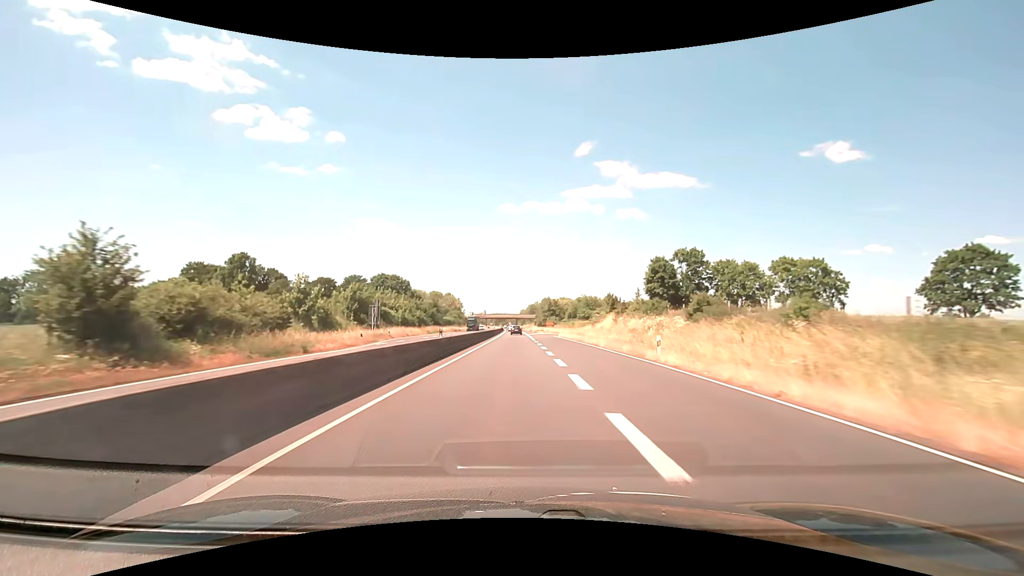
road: trunk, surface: asphalt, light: Day
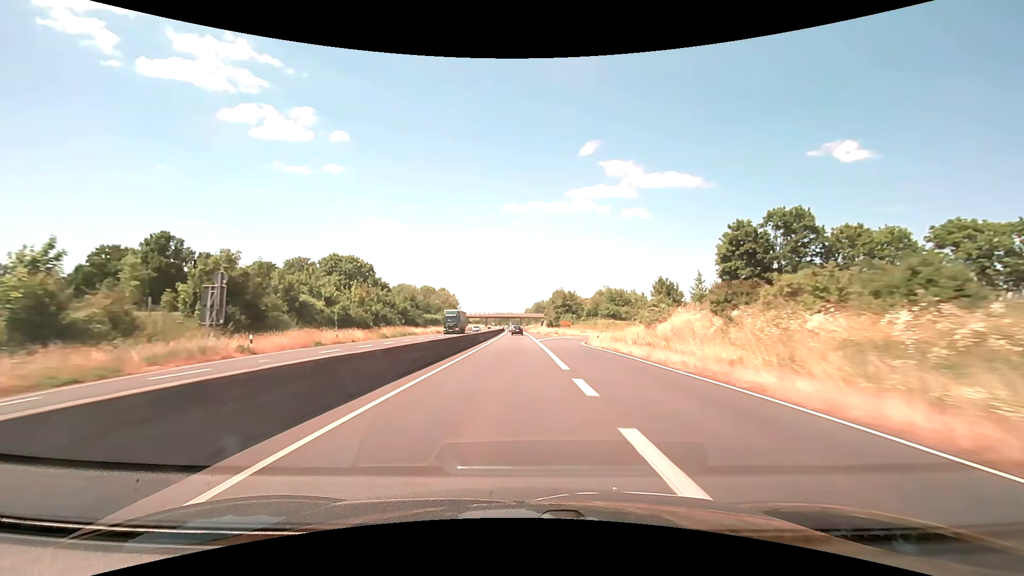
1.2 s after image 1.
(-0.2, +30.9) m; -1°
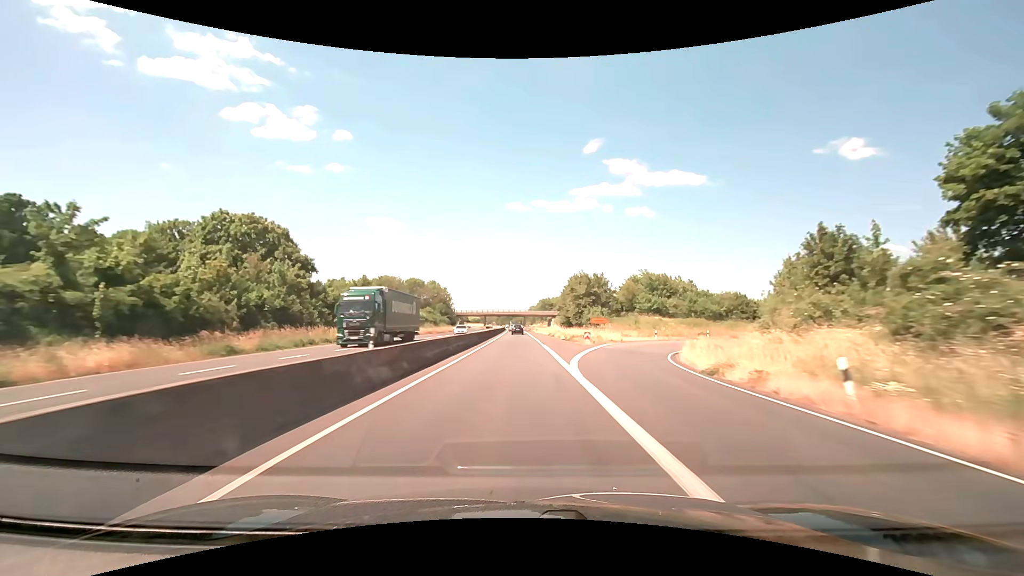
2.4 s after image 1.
(-0.1, +31.0) m; 0°
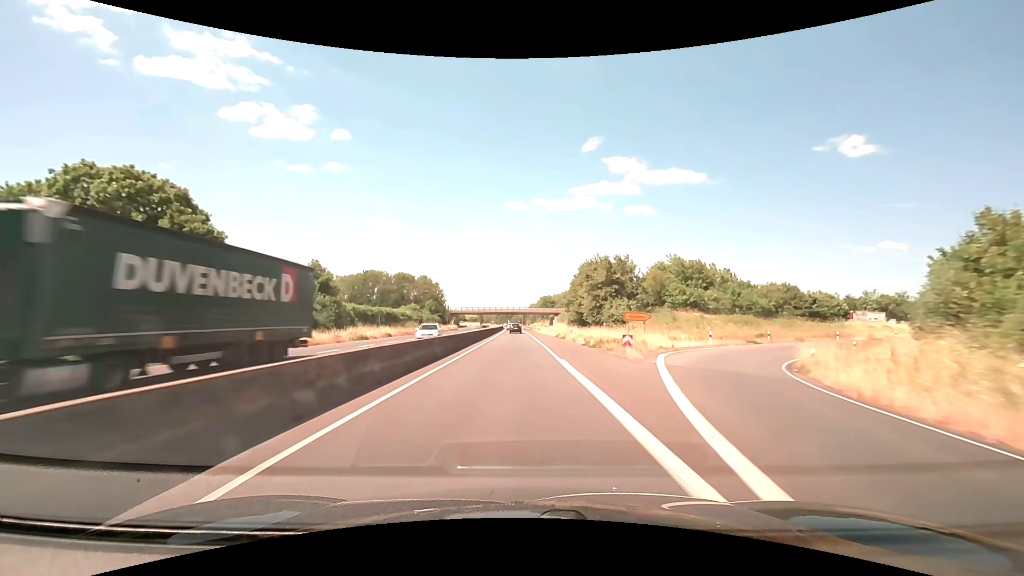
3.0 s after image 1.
(0.0, +15.5) m; 0°
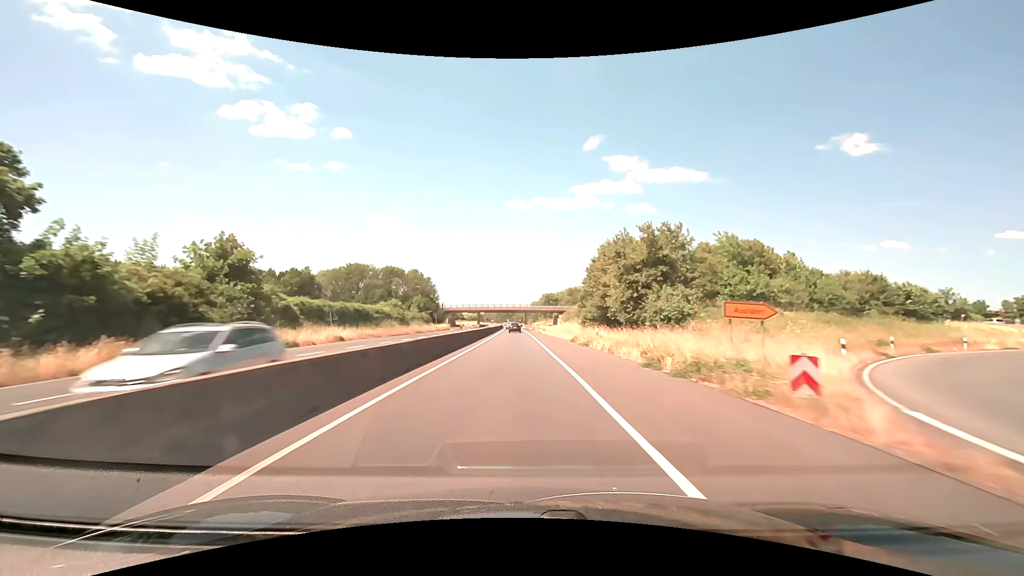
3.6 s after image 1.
(0.0, +15.4) m; 0°
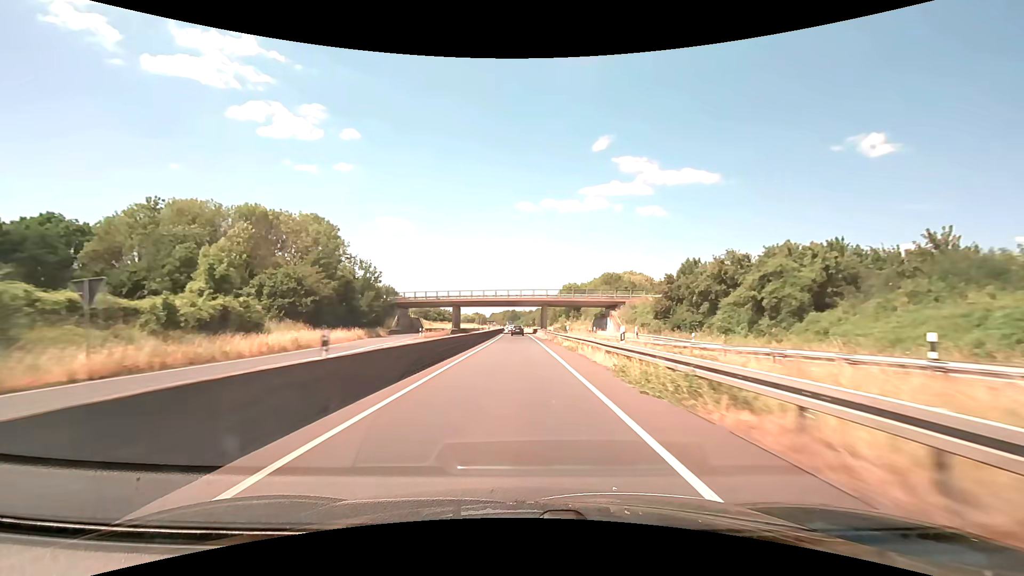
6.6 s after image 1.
(-0.8, +76.1) m; -1°
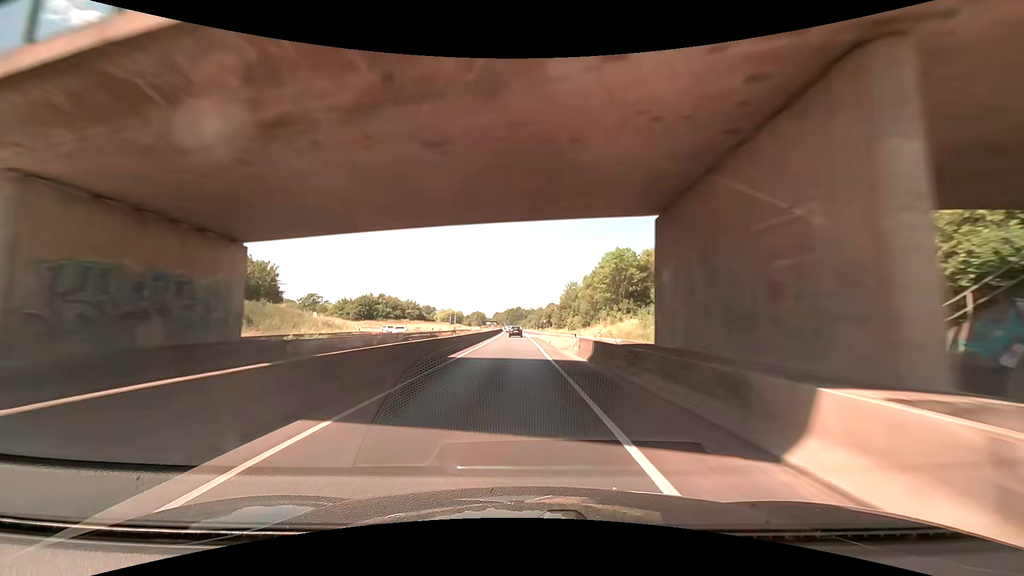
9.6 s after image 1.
(-0.4, +77.0) m; -1°
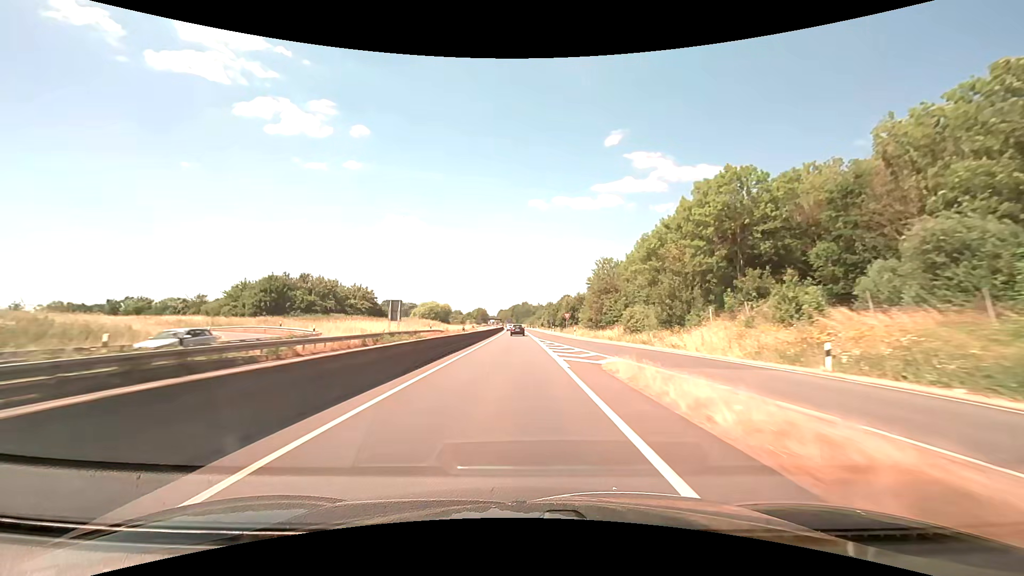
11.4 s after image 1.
(-0.5, +46.5) m; -1°
(0, +10) (0, +20) (0, +30) (0, +40) (0, +50) (0, +60) (0, +70) (-1, +80) (-1, +90) (-1, +100) m
